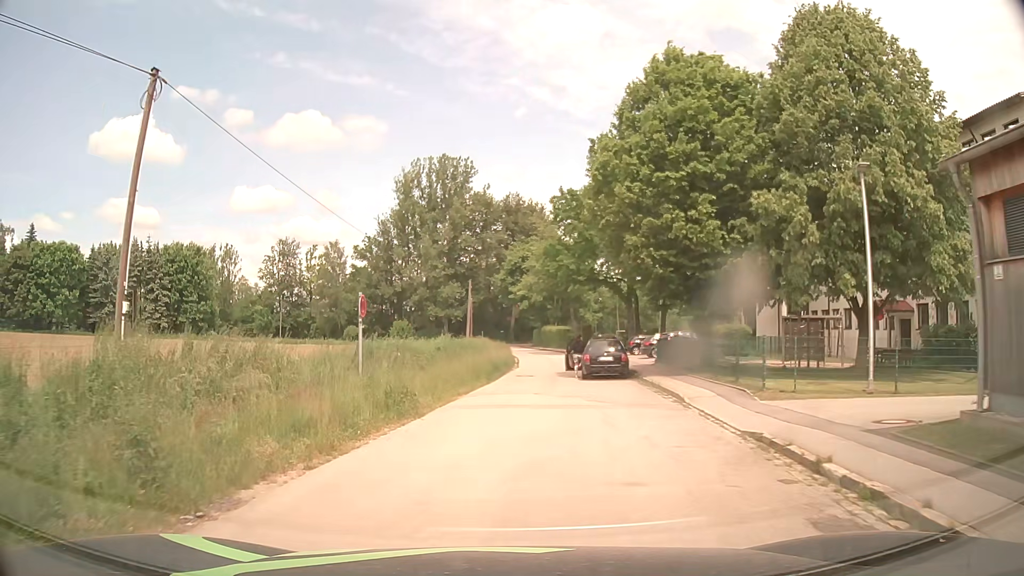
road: tertiary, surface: asphalt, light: Day
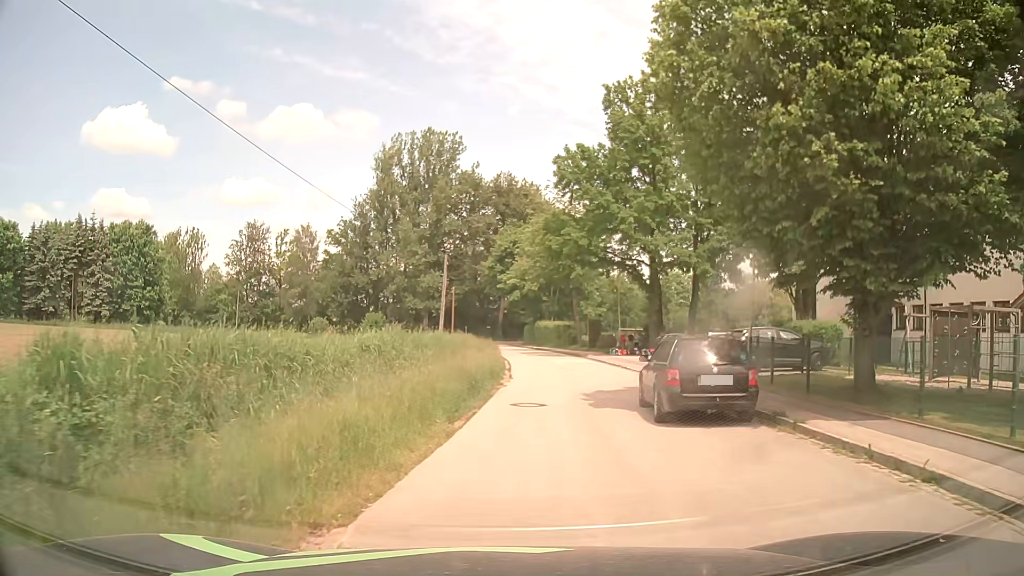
(0.0, +13.4) m; +1°
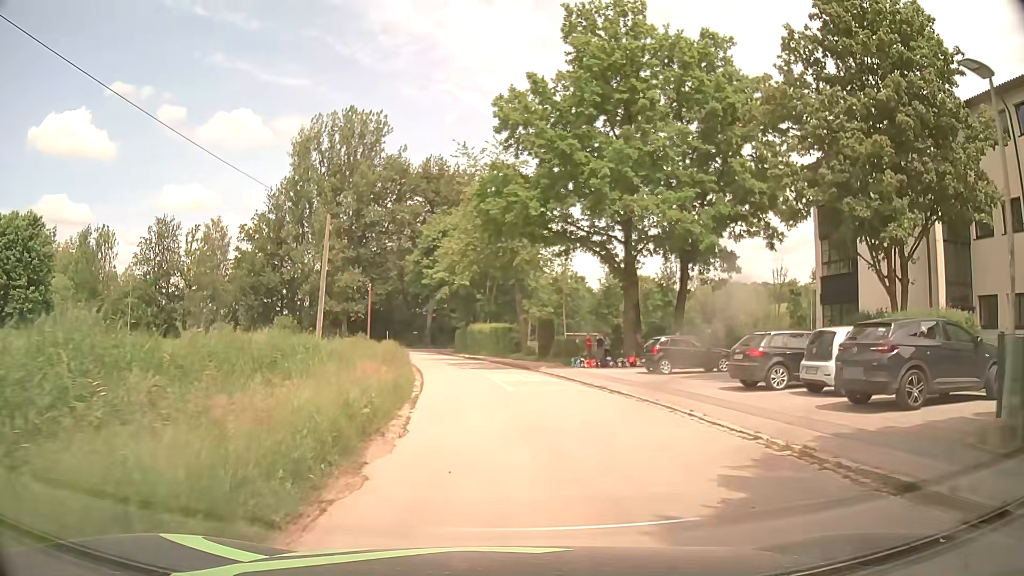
(+0.6, +13.4) m; +5°
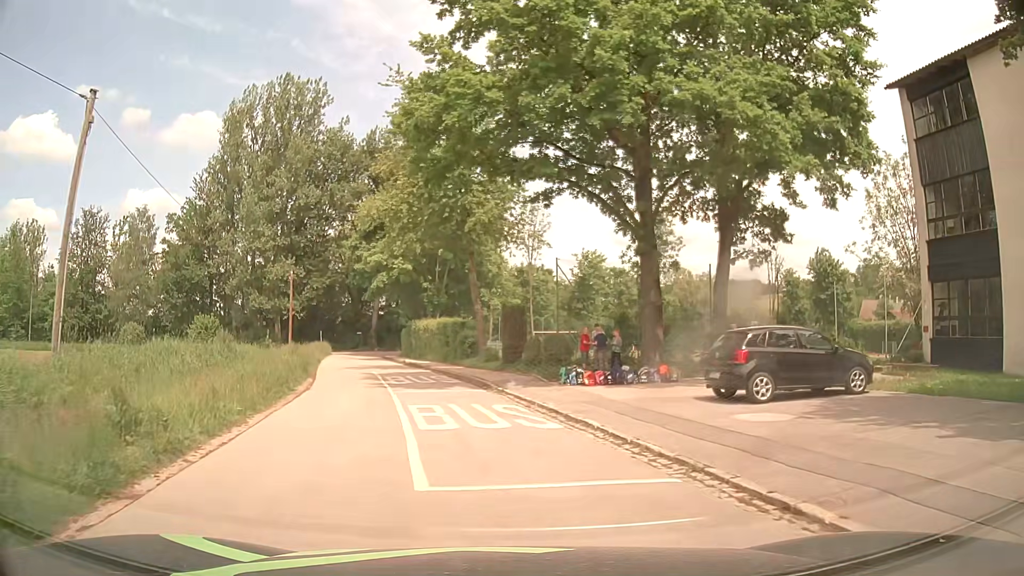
(+0.6, +13.3) m; +4°
